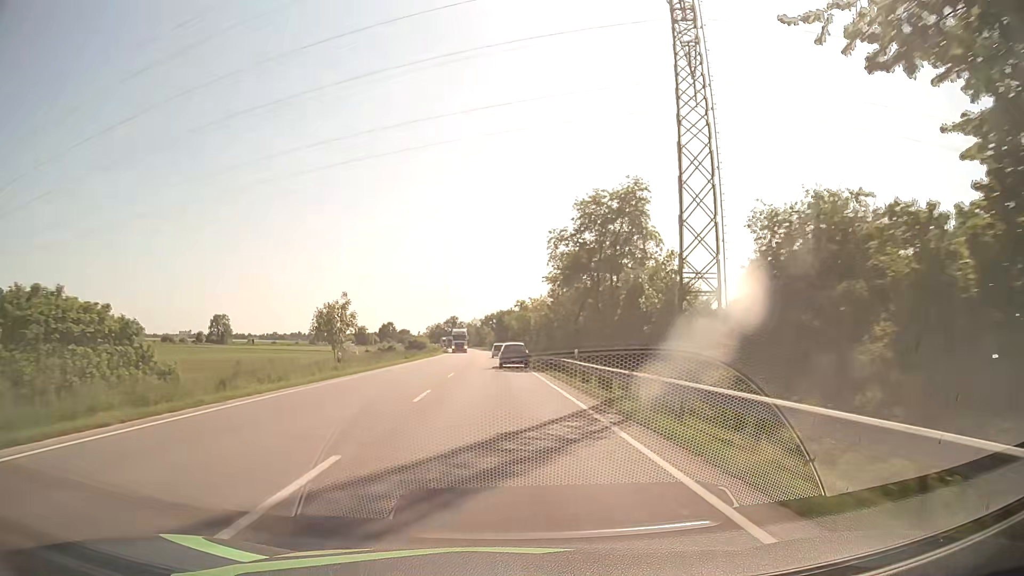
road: primary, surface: asphalt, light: Day
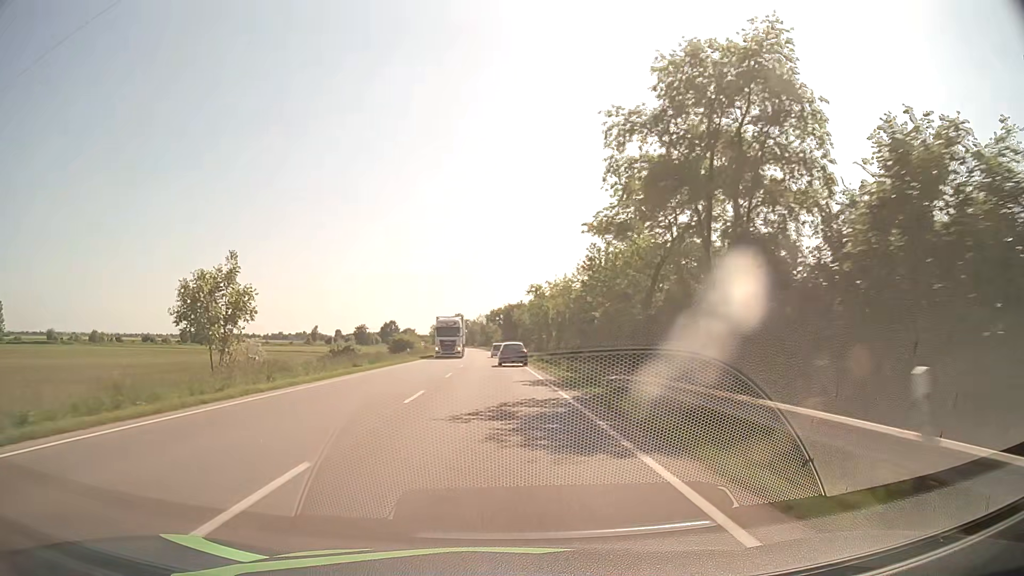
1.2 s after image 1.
(-0.1, +24.5) m; 0°
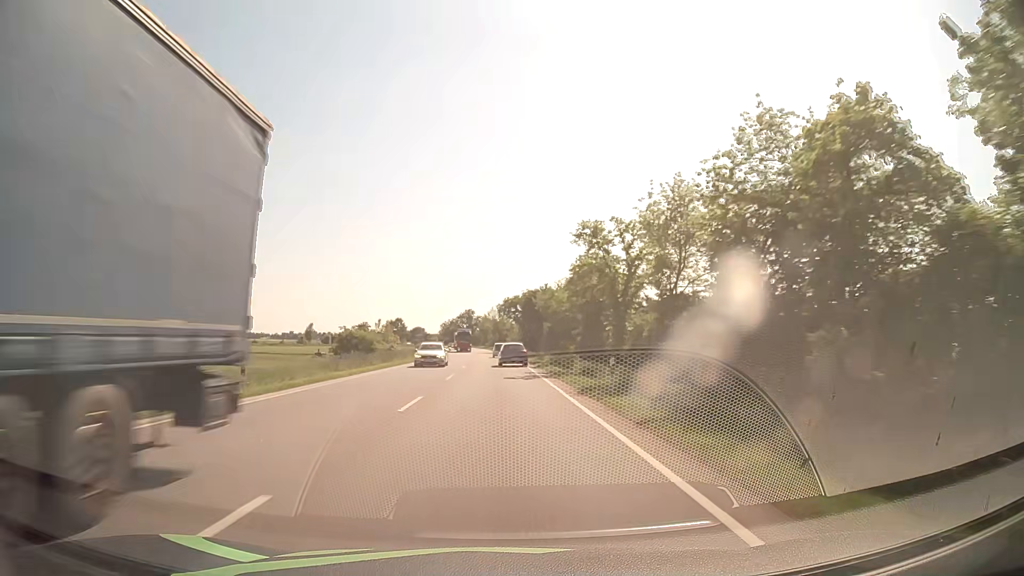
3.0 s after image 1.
(-0.7, +37.5) m; -2°
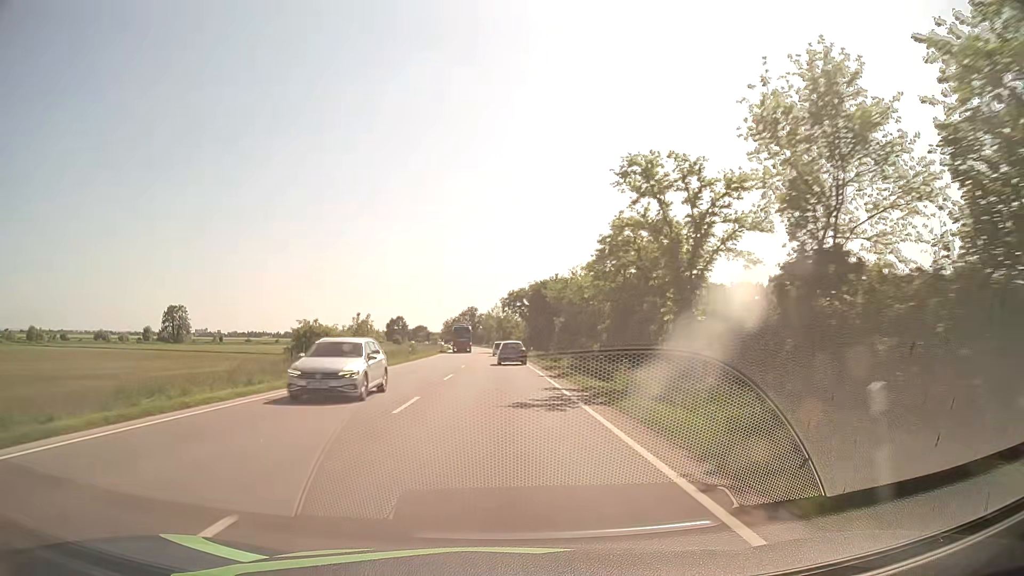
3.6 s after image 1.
(0.0, +12.7) m; -1°
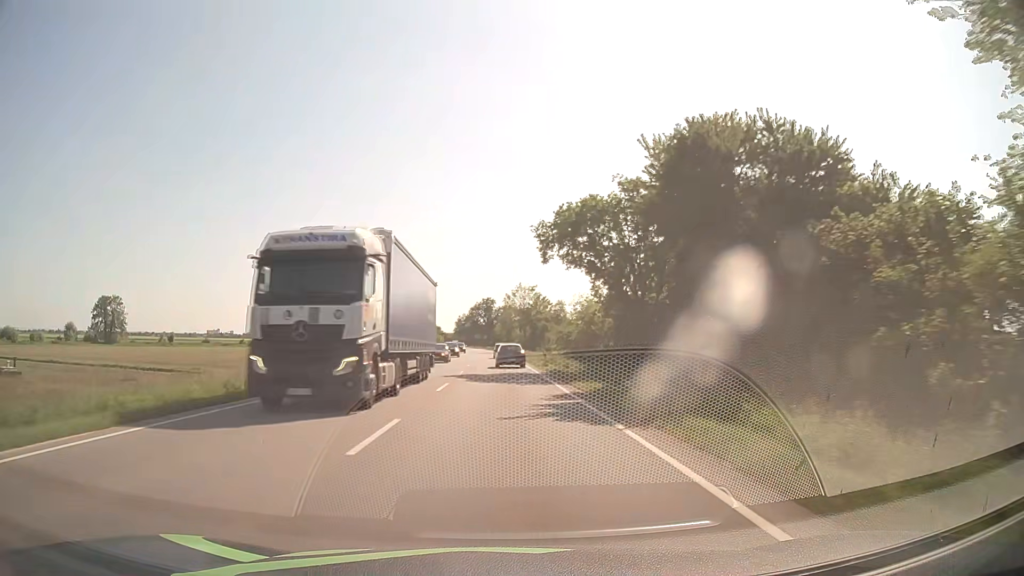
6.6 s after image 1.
(-1.1, +64.0) m; -2°
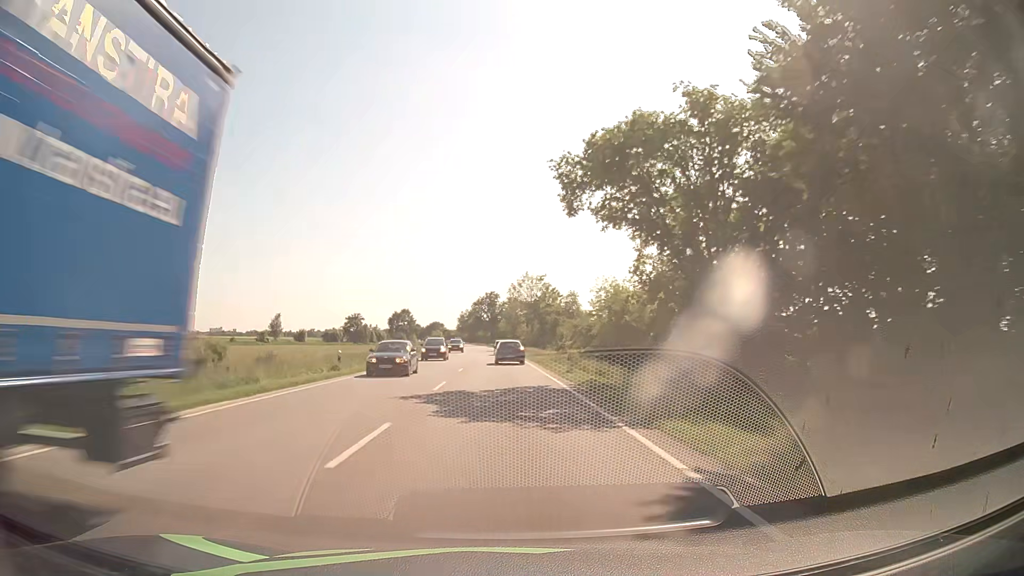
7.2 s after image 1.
(0.0, +12.8) m; 0°
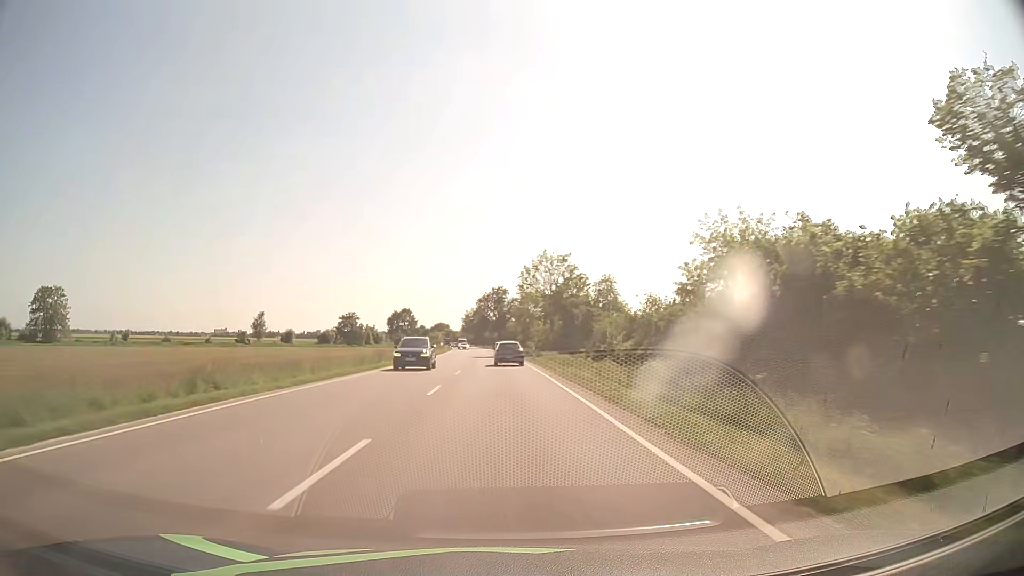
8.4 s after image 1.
(-0.3, +25.6) m; -1°
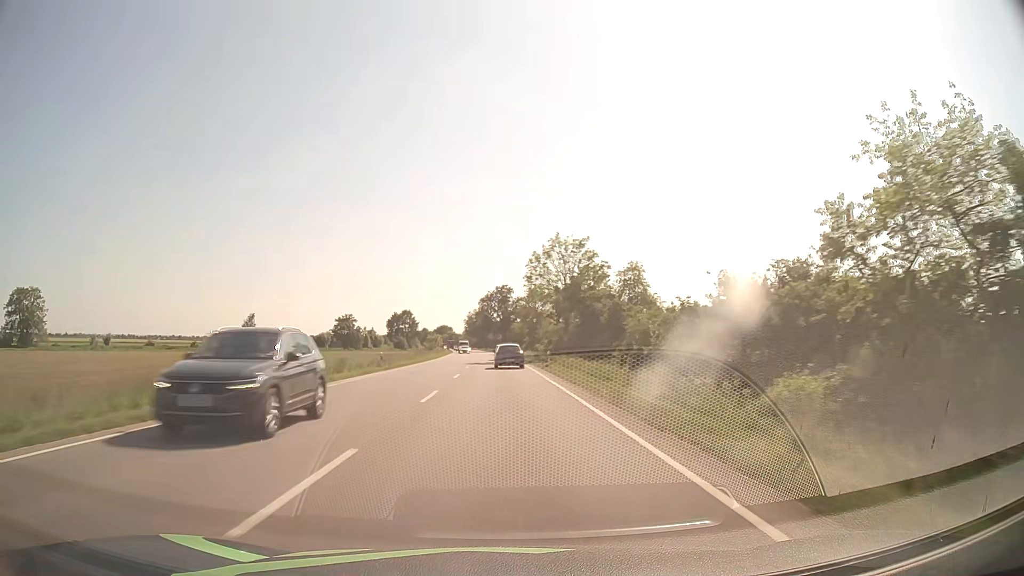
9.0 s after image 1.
(0.0, +12.8) m; 0°
